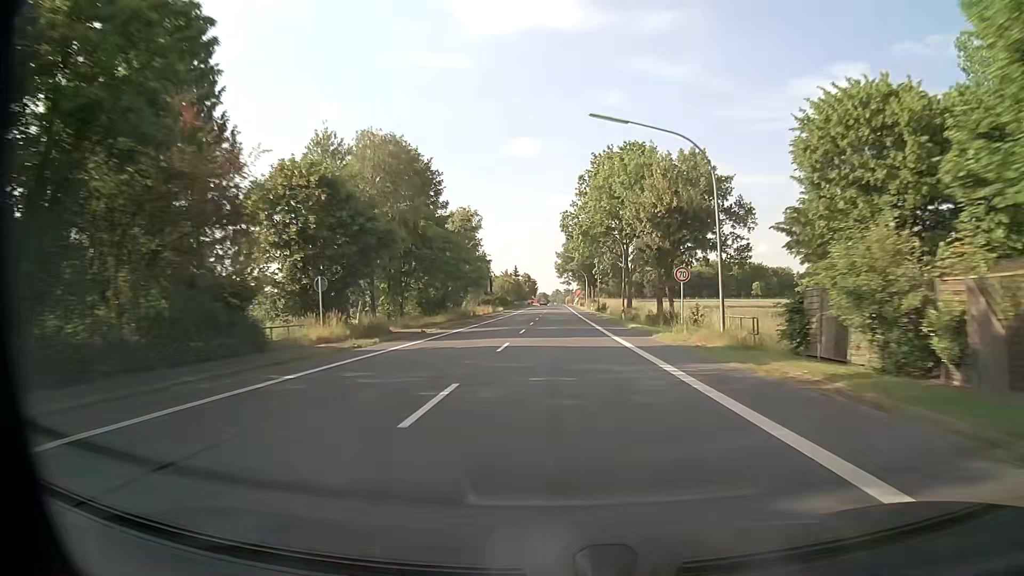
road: primary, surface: asphalt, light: Day
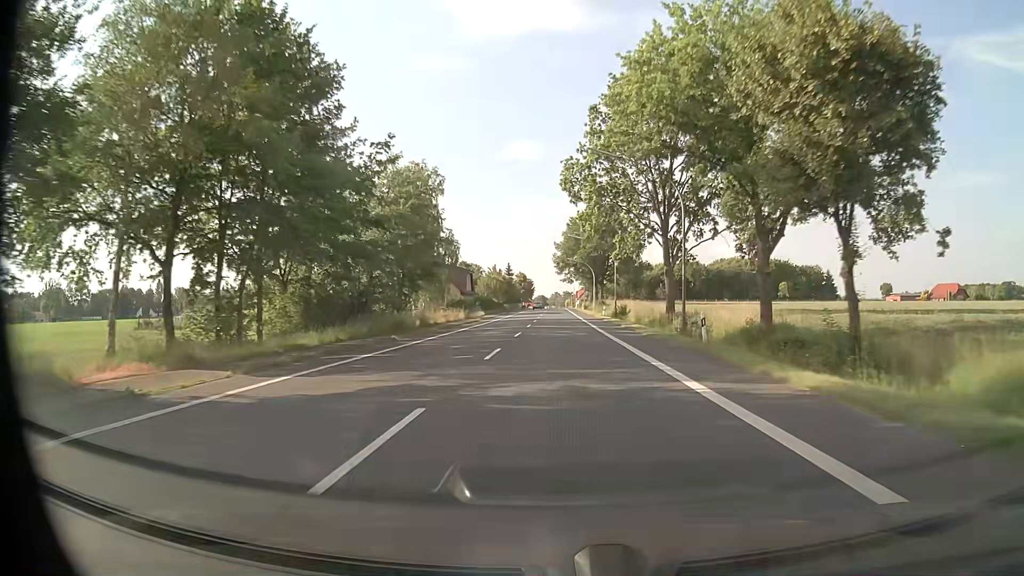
(-0.1, +26.3) m; 0°
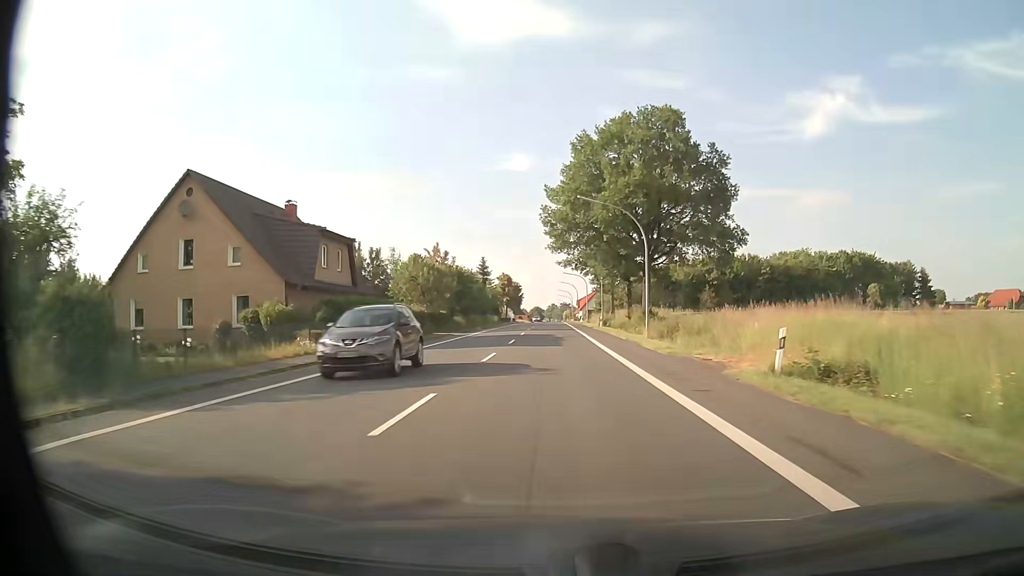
(+0.1, +57.1) m; 0°
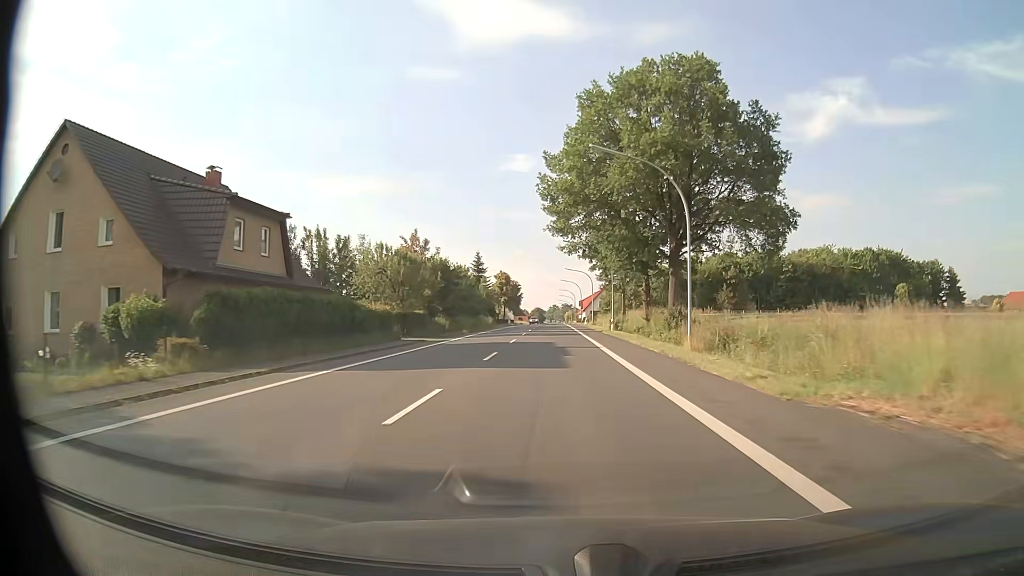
(-0.1, +11.3) m; 0°
(0, +10) (0, +20) (0, +30) (0, +40) (0, +50) (0, +60) (0, +70) (0, +80) (0, +90) (0, +100) m
